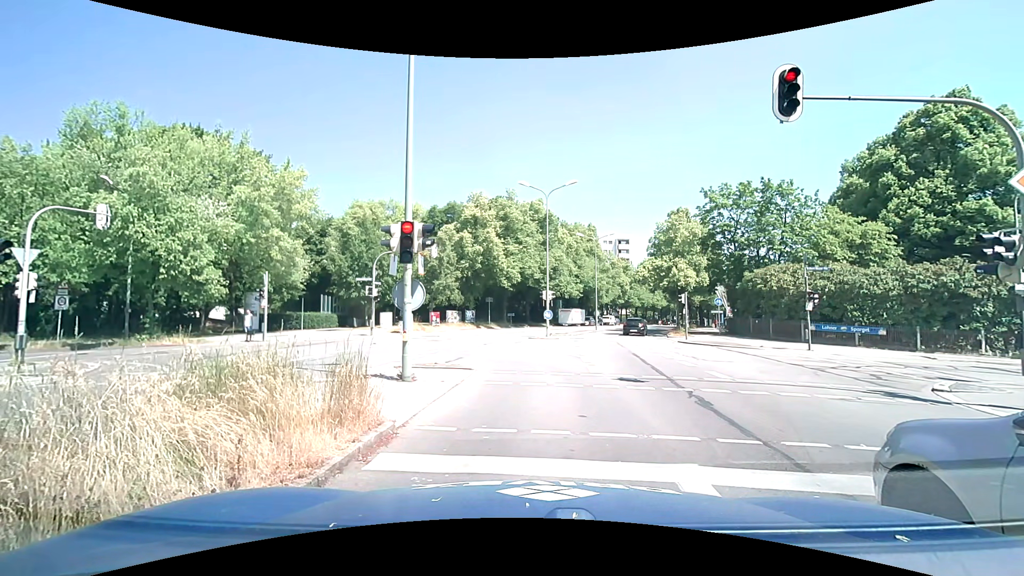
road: secondary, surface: asphalt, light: Day
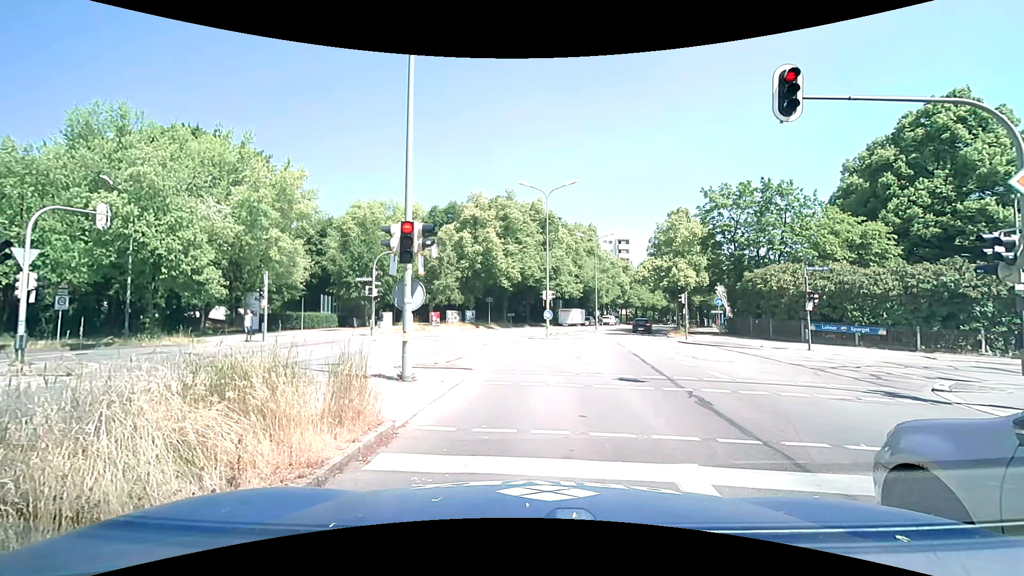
(0.0, 0.0) m; 0°
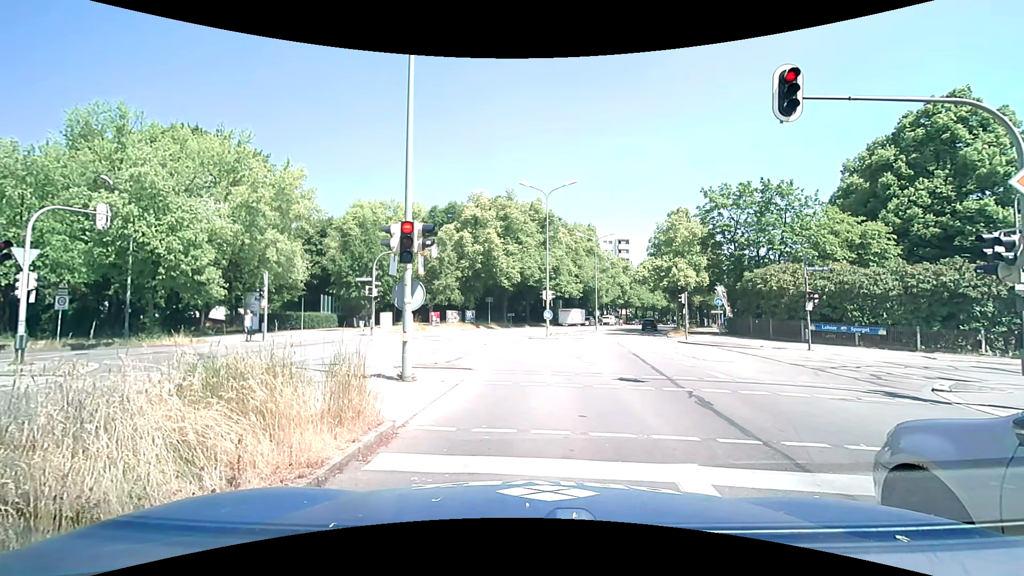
(0.0, 0.0) m; 0°
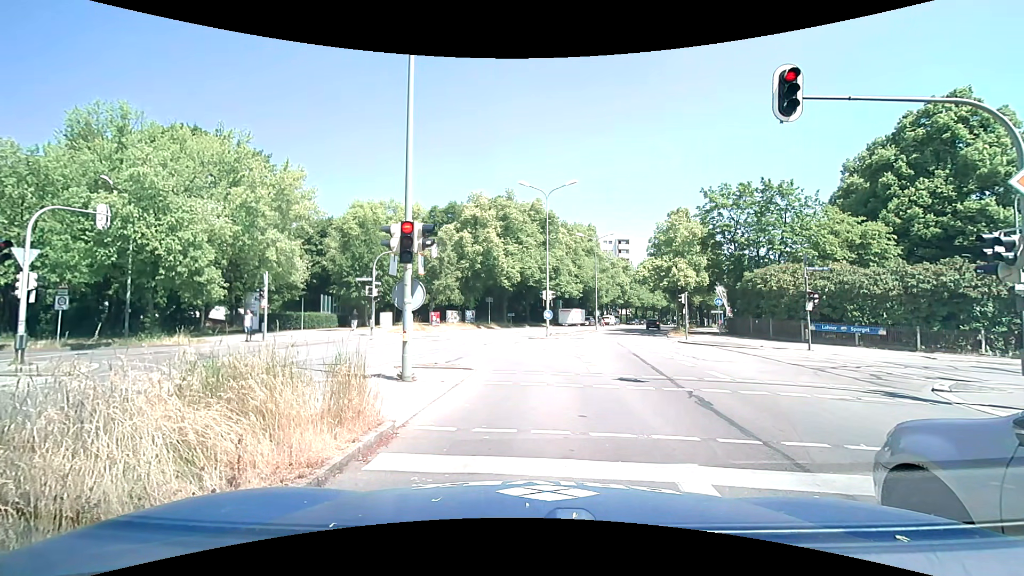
(0.0, 0.0) m; 0°
(0, +10) (-1, +20) (-9, +25) (-19, +27) (-29, +28) (-39, +29) (-49, +30) (-59, +30) (-69, +31) (-79, +32) m
